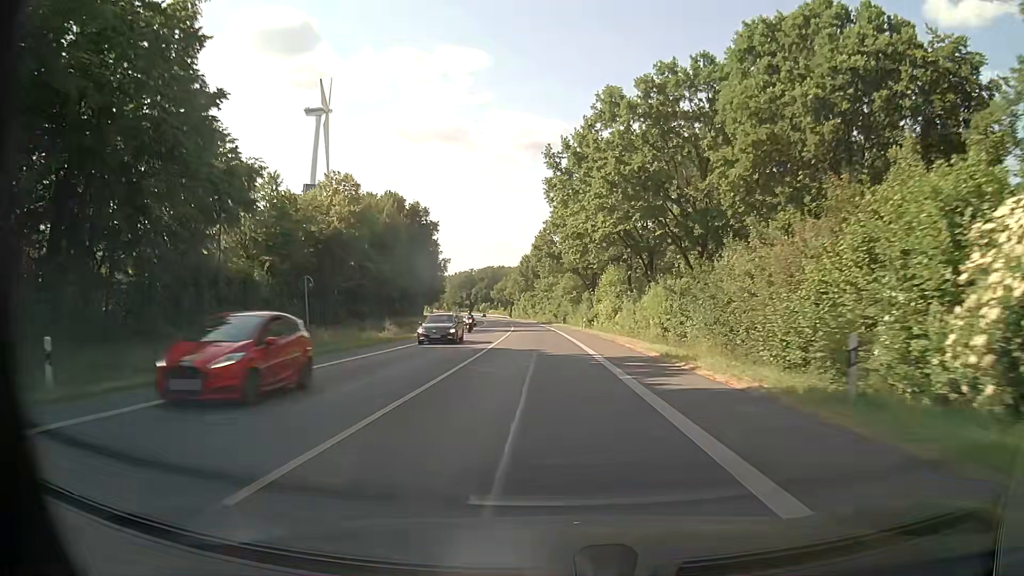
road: primary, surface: asphalt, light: Day
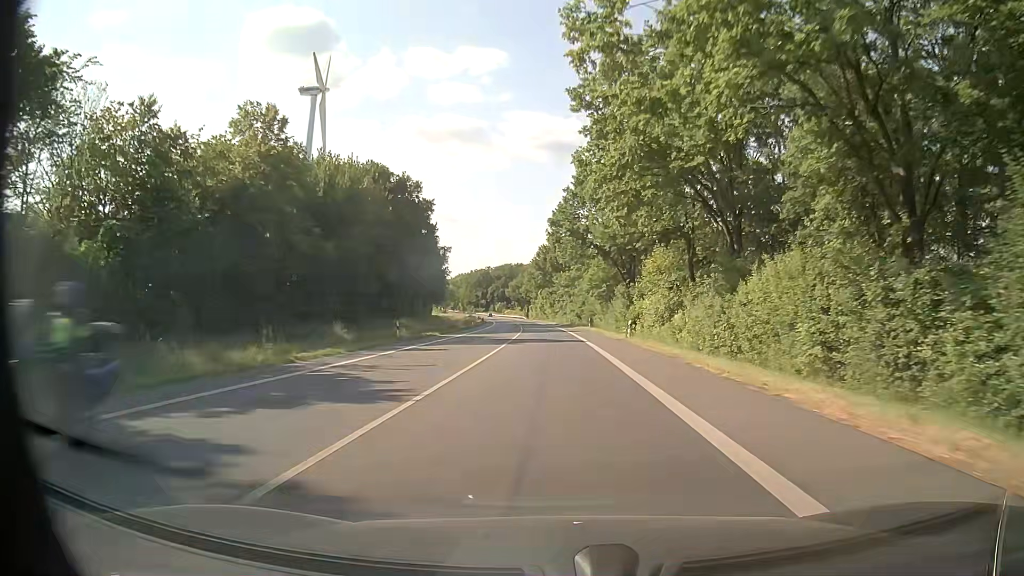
(-0.4, +22.9) m; -2°
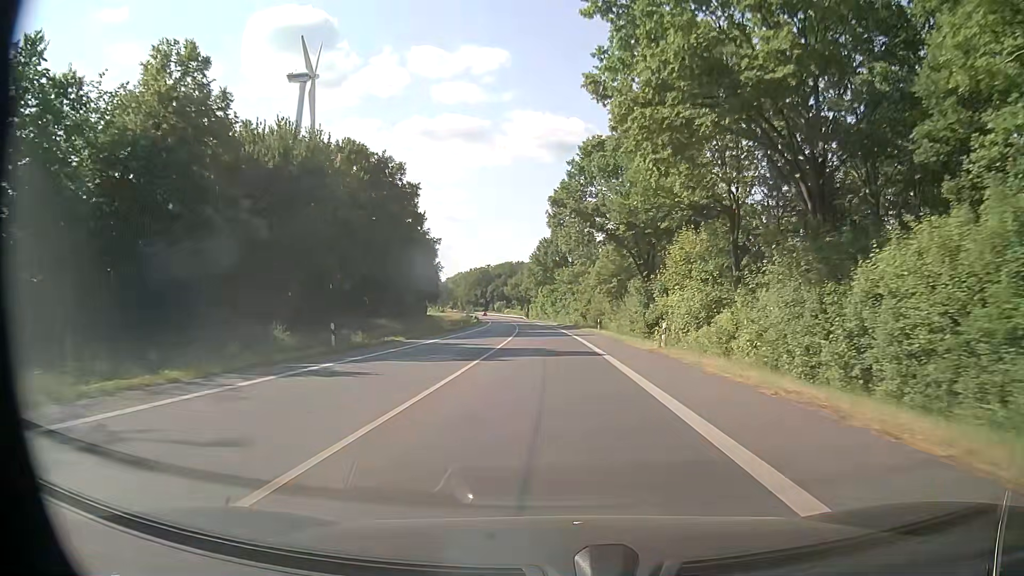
(+0.1, +11.5) m; 0°
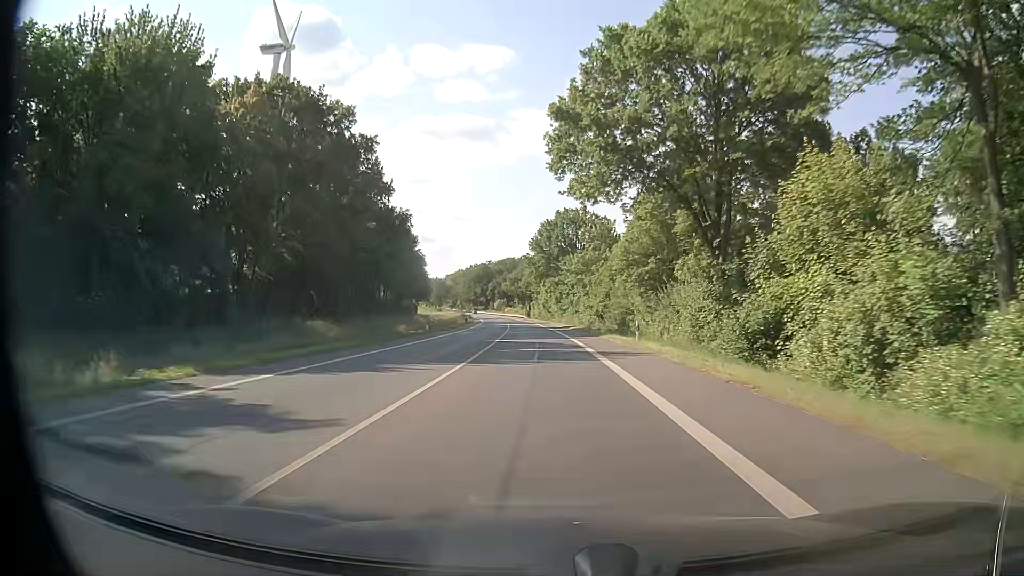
(-0.1, +22.8) m; -1°
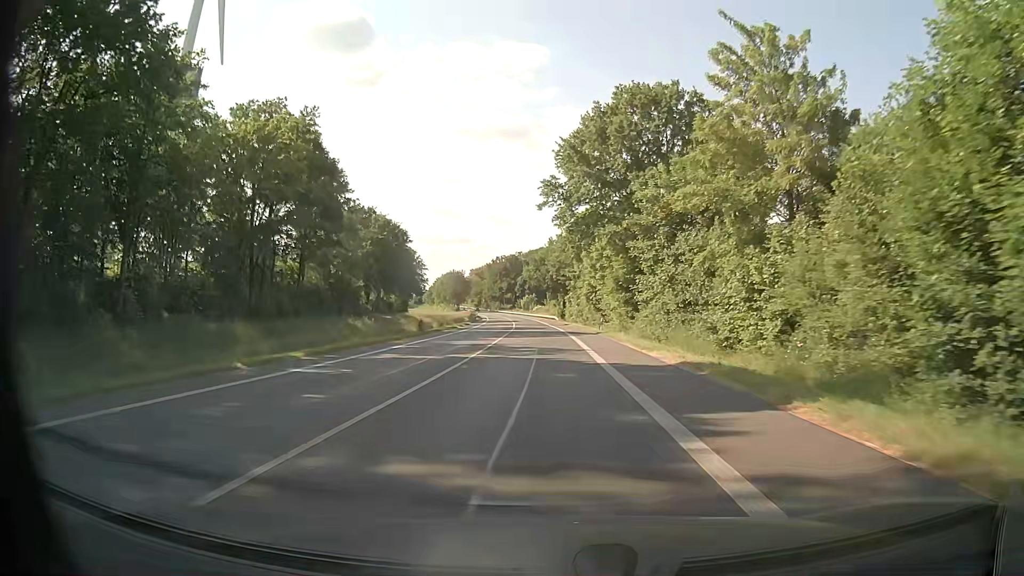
(-0.9, +55.7) m; -3°
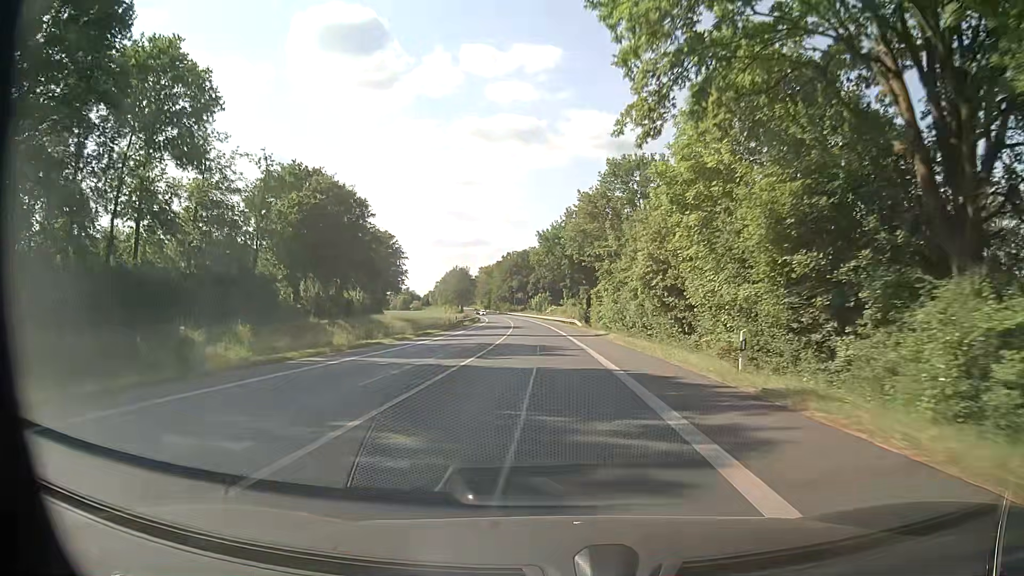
(-0.4, +33.2) m; -1°
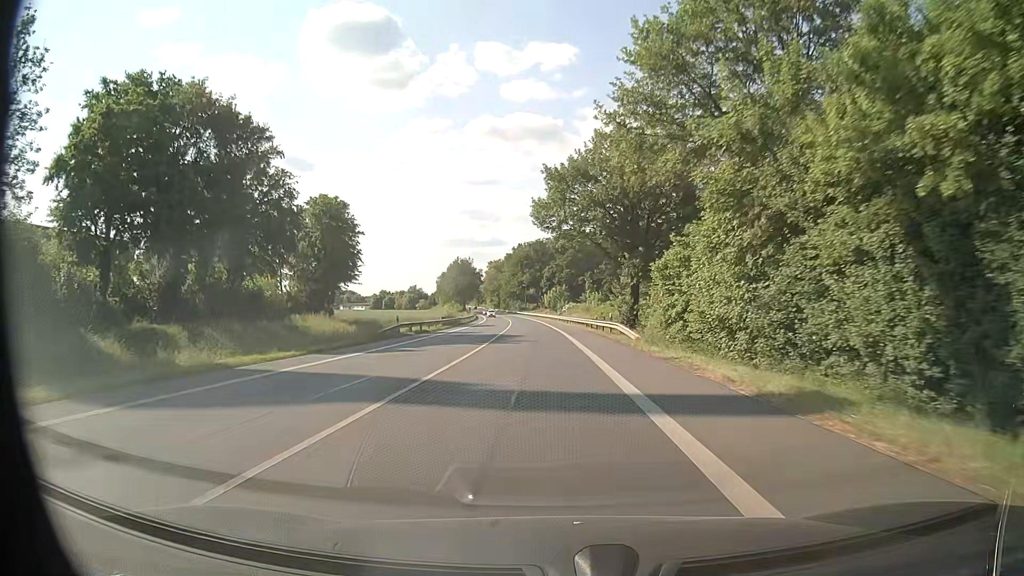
(-0.2, +33.1) m; -1°
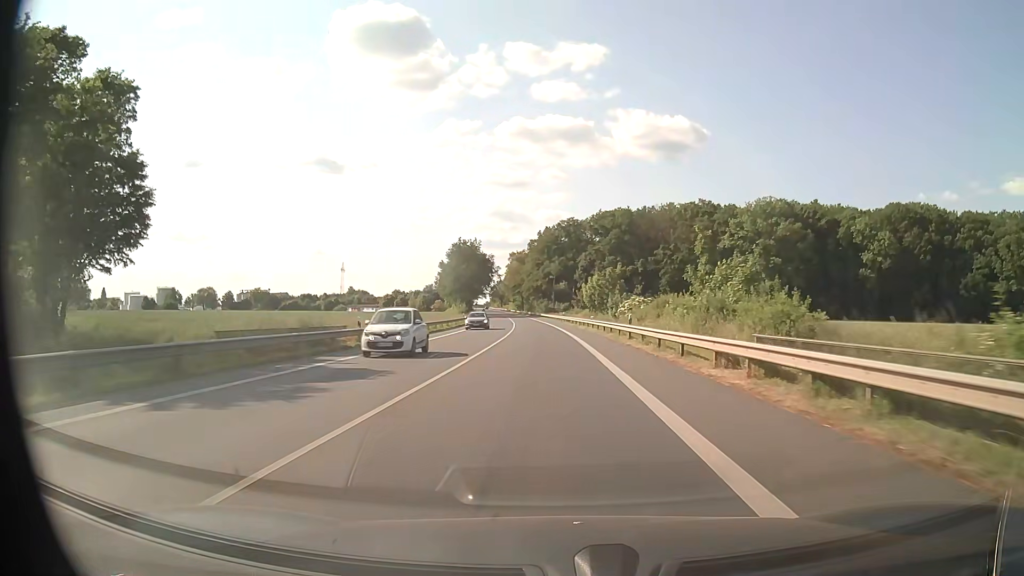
(-1.9, +54.8) m; -3°
(0, +10) (0, +20) (-1, +30) (-1, +40) (-2, +50) (-2, +60) (-3, +70) (-3, +80) (-4, +90) (-5, +100) m
